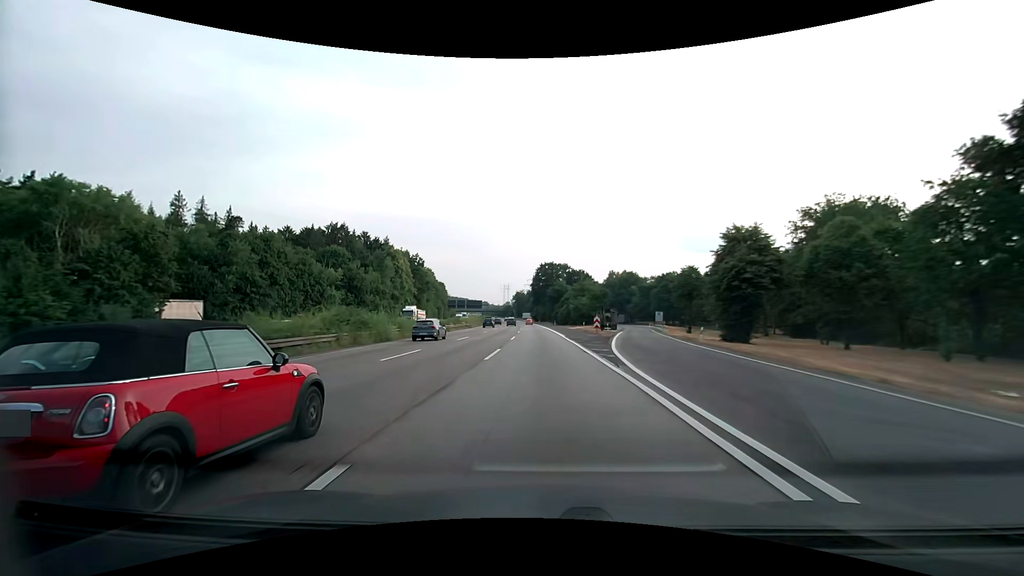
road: motorway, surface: asphalt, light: Day
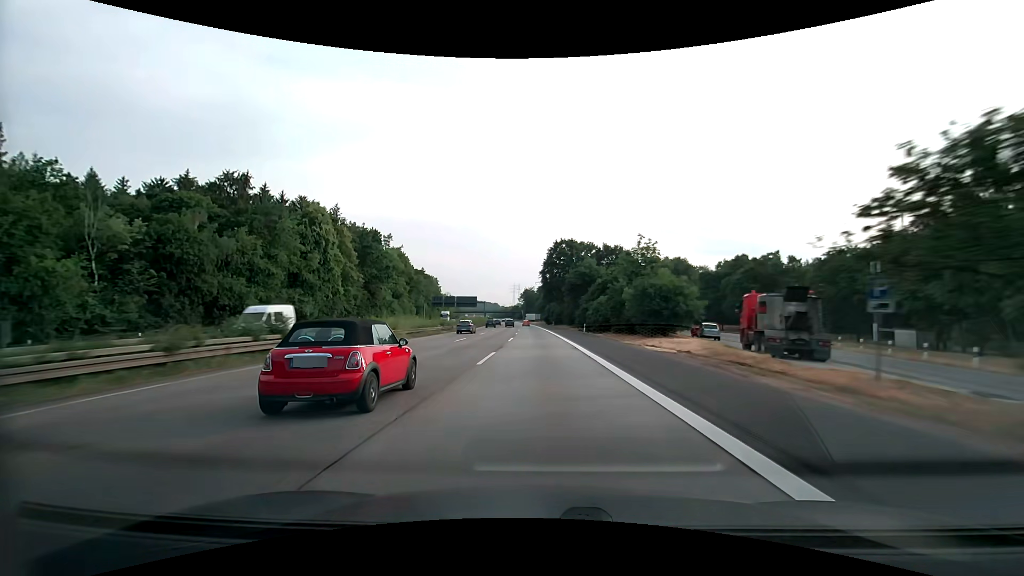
(-0.8, +54.2) m; -1°
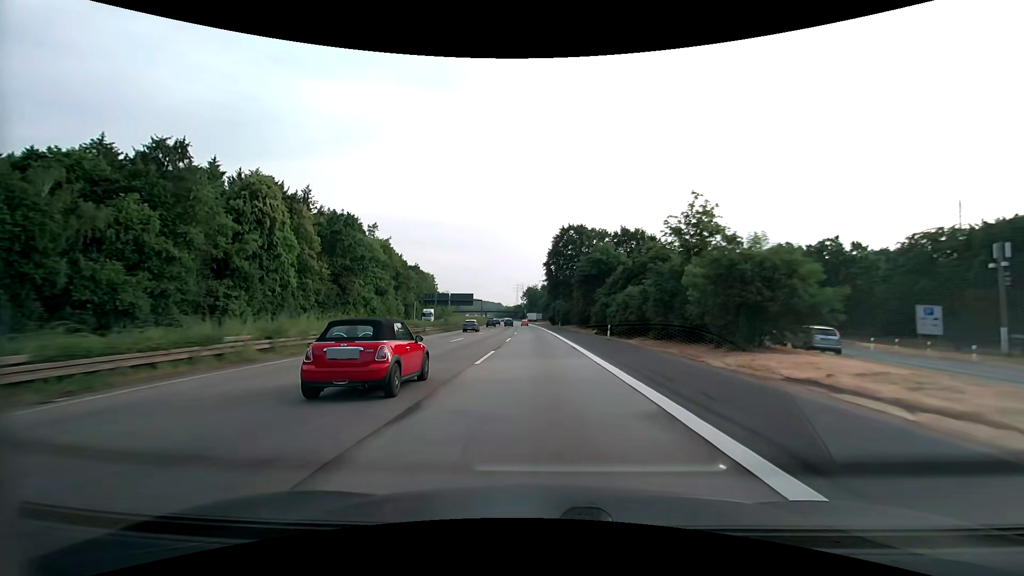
(-0.1, +18.1) m; -1°
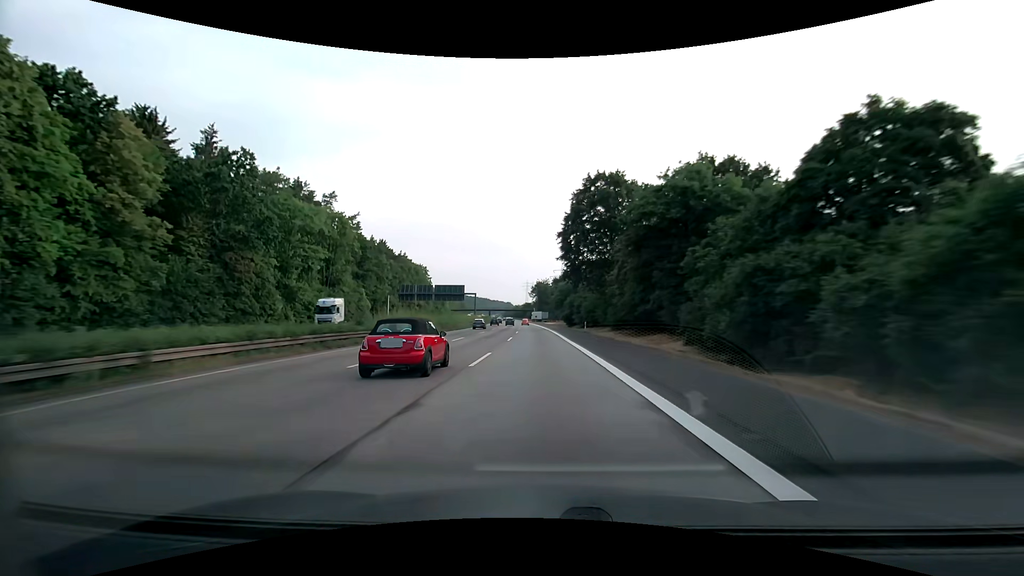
(-0.4, +36.2) m; -1°
(0, +10) (0, +20) (0, +30) (0, +40) (-1, +50) (-1, +60) (-1, +70) (-1, +80) (-2, +90) (-2, +100) m
